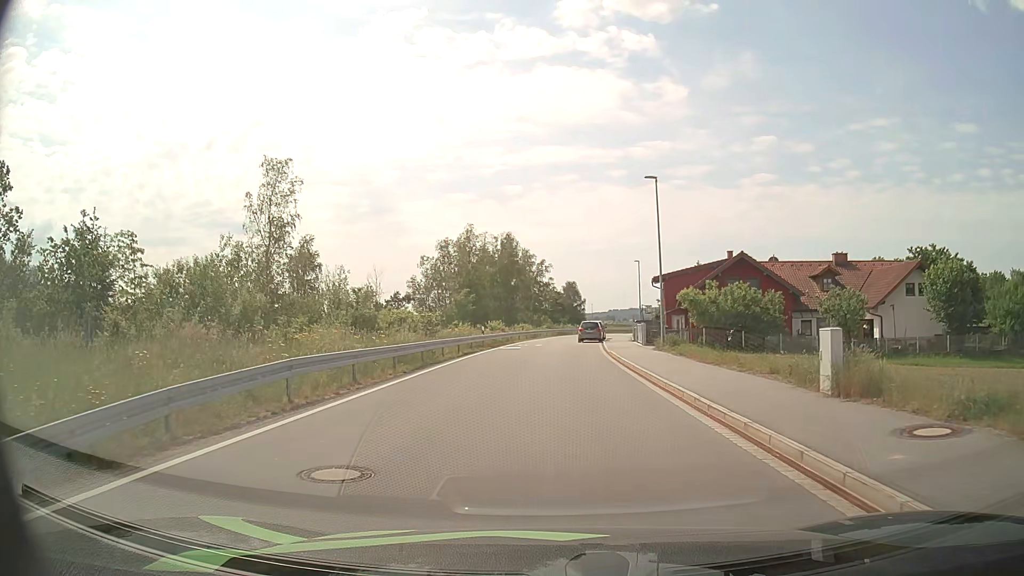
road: unclassified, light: Day
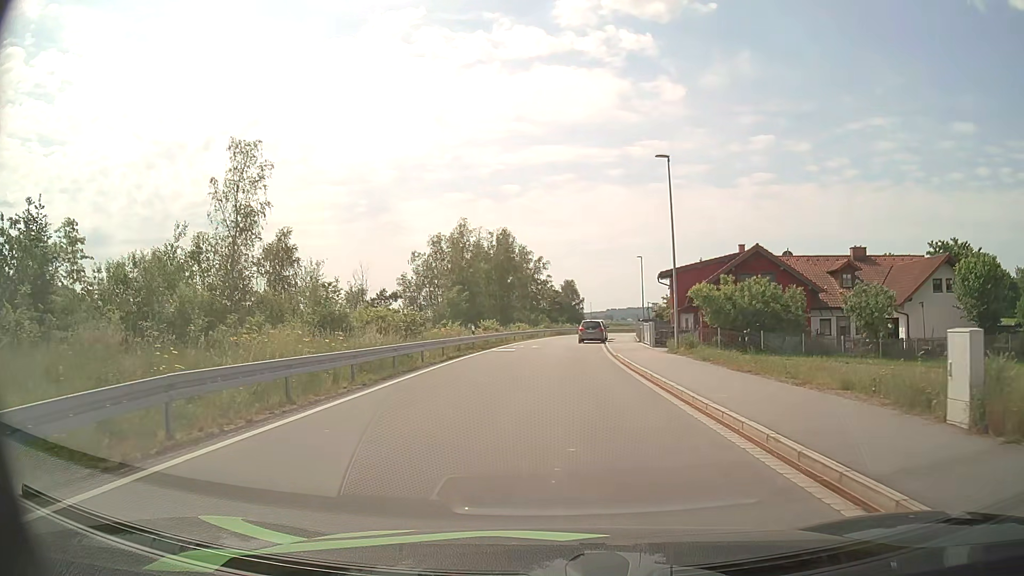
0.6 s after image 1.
(0.0, +4.0) m; +1°
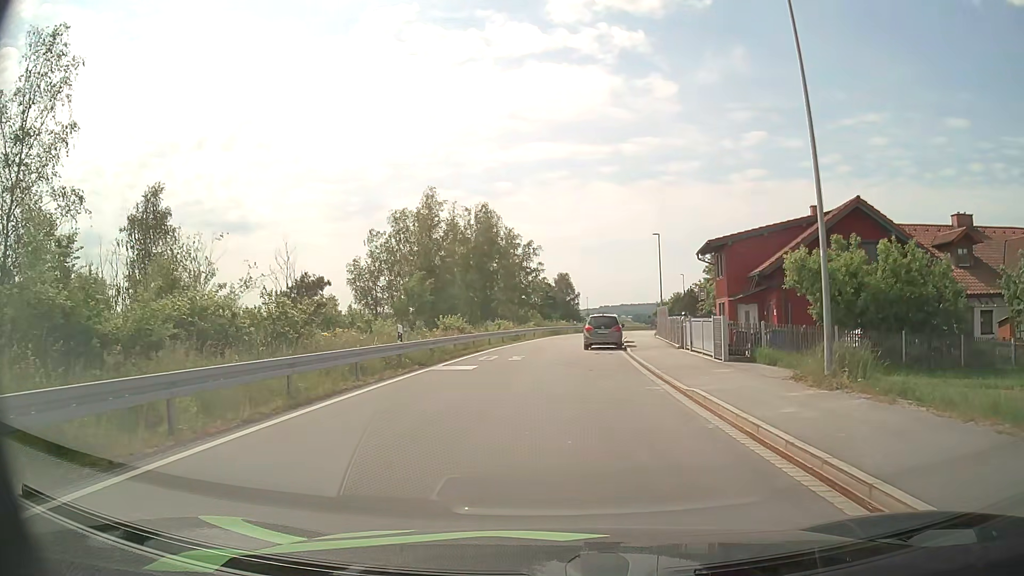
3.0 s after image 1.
(0.0, +15.9) m; 0°
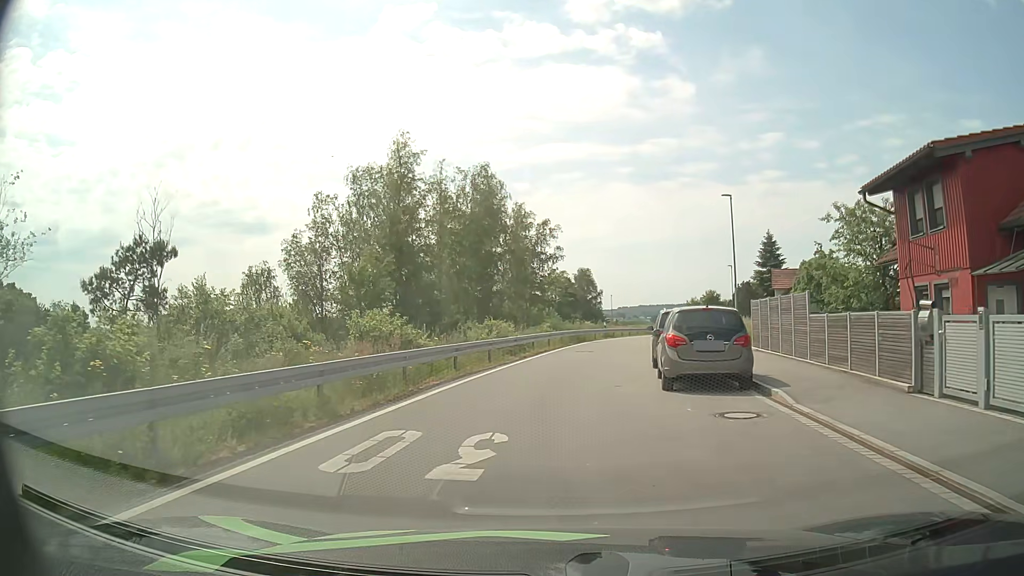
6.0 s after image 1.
(-0.1, +17.9) m; -1°
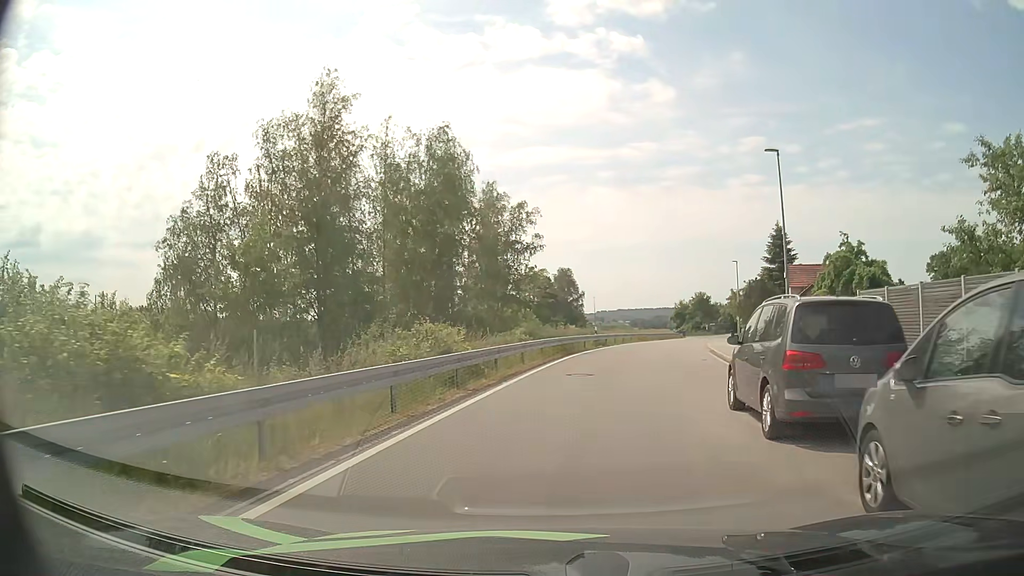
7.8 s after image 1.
(+0.1, +11.3) m; +2°
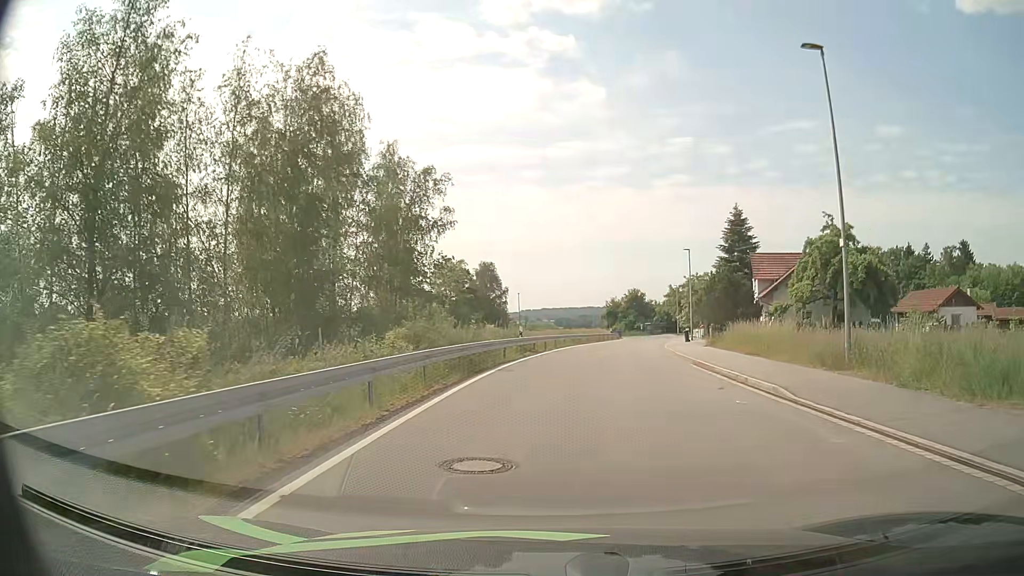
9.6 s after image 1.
(+0.6, +11.4) m; +7°
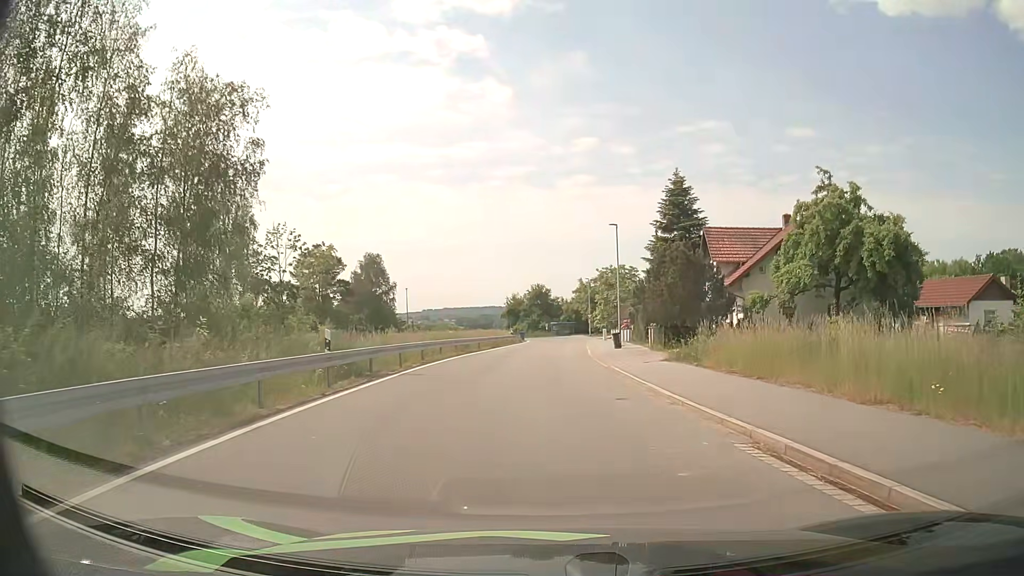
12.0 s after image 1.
(+1.3, +15.4) m; +8°
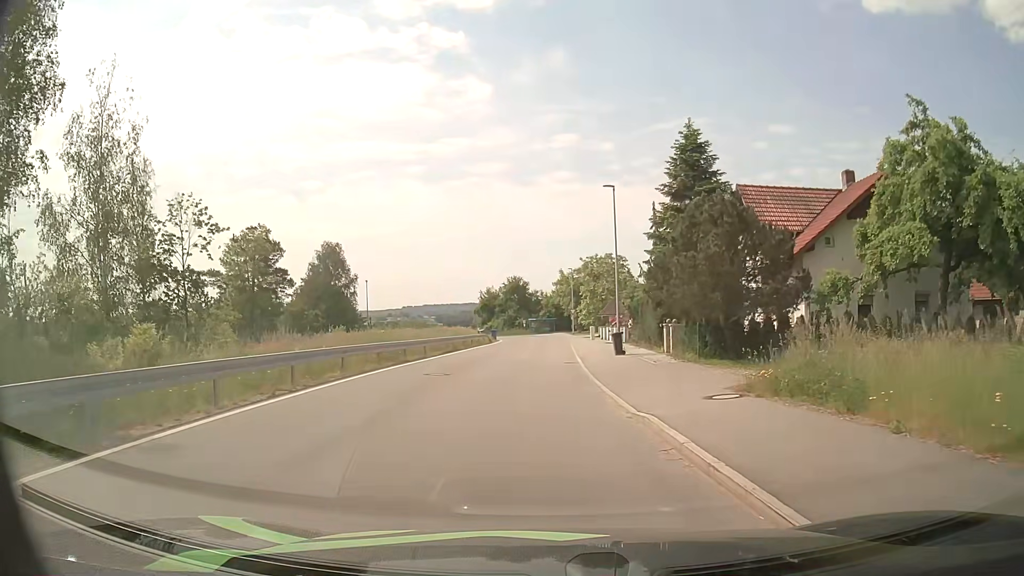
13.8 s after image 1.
(+0.3, +12.0) m; +1°
